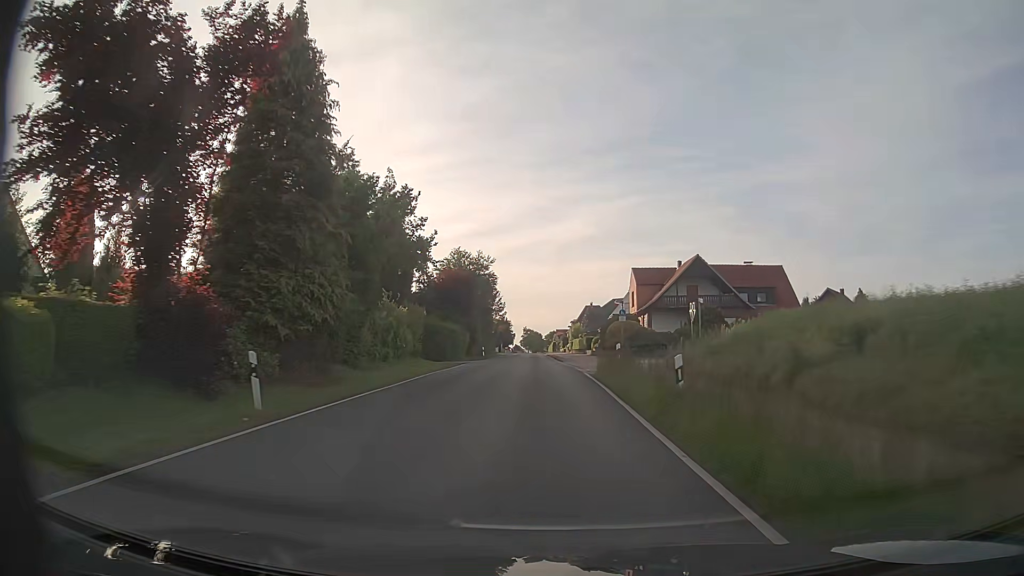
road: tertiary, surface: asphalt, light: Day
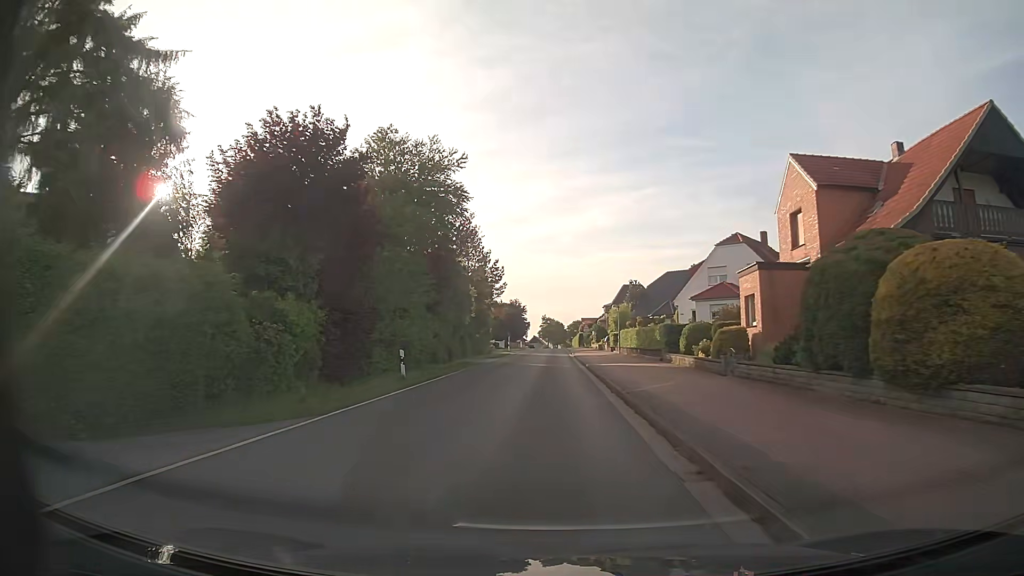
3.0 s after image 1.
(-0.4, +40.2) m; -2°
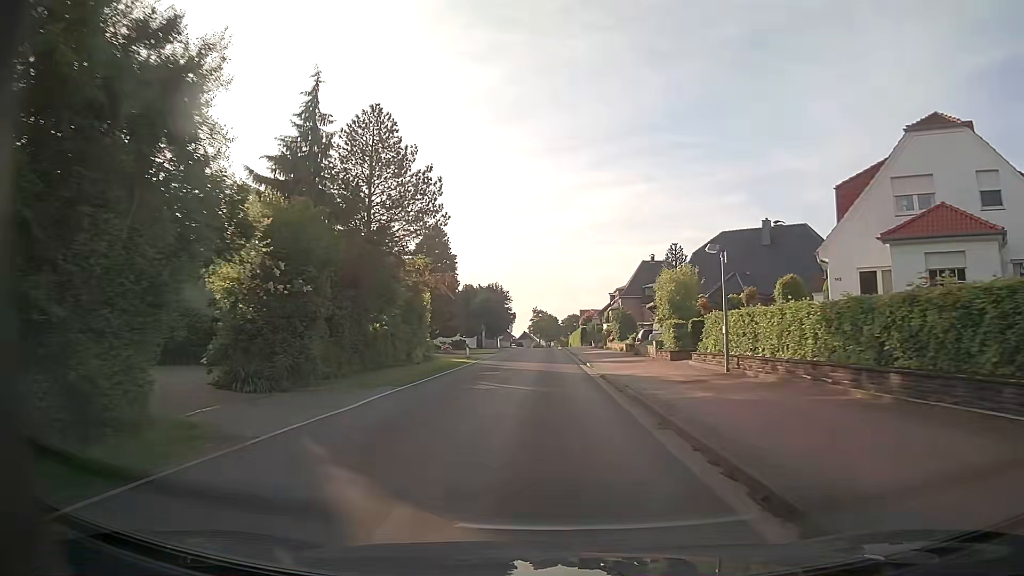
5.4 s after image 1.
(+0.1, +32.2) m; +1°
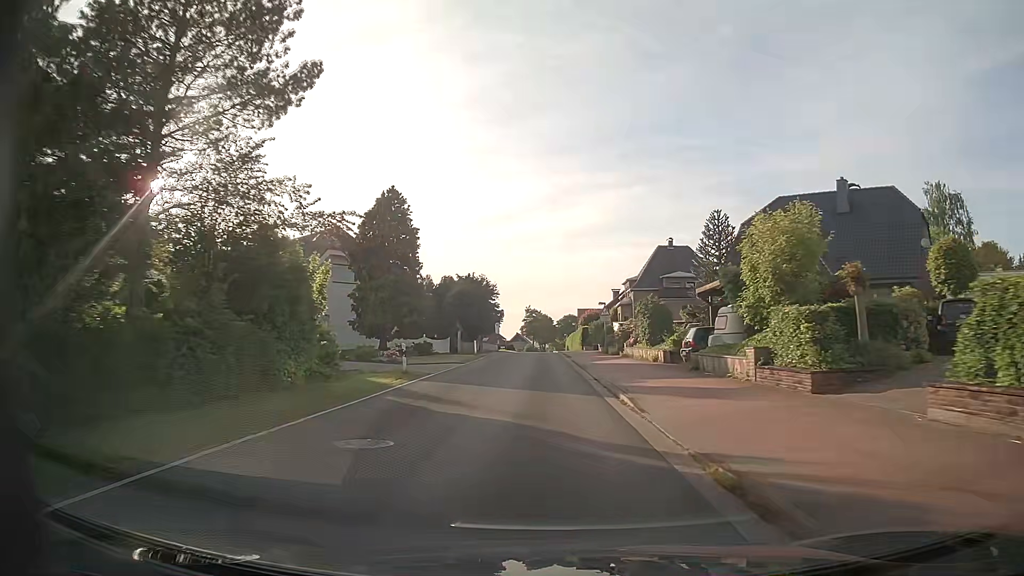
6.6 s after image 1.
(+0.1, +16.4) m; +1°
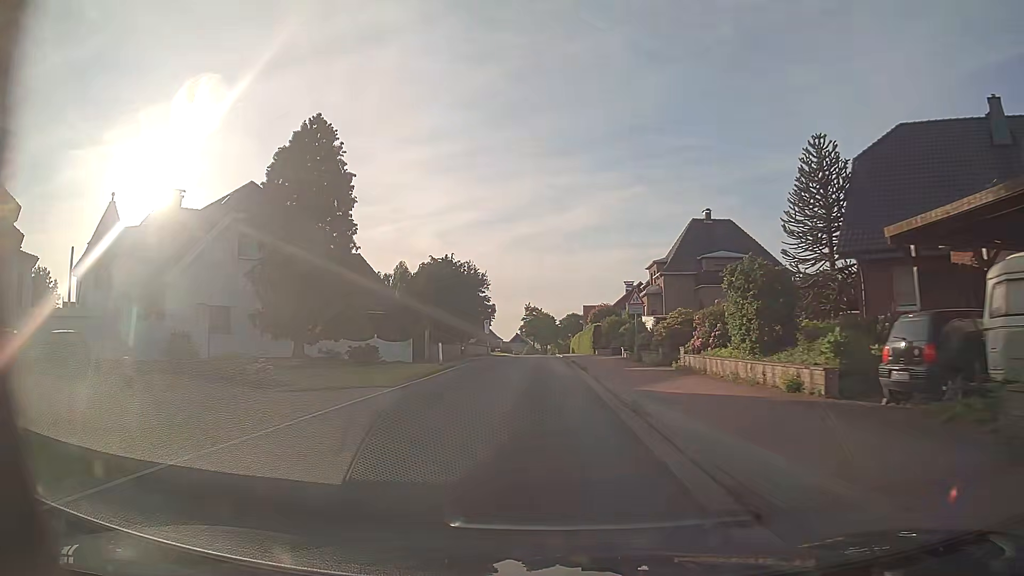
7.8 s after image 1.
(0.0, +16.4) m; -1°
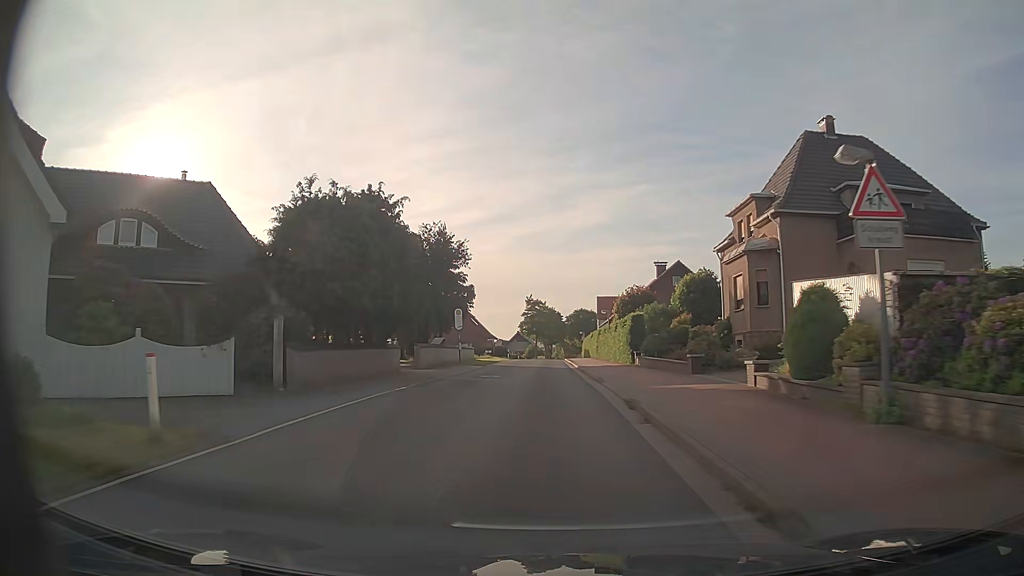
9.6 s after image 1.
(+0.1, +24.5) m; +1°
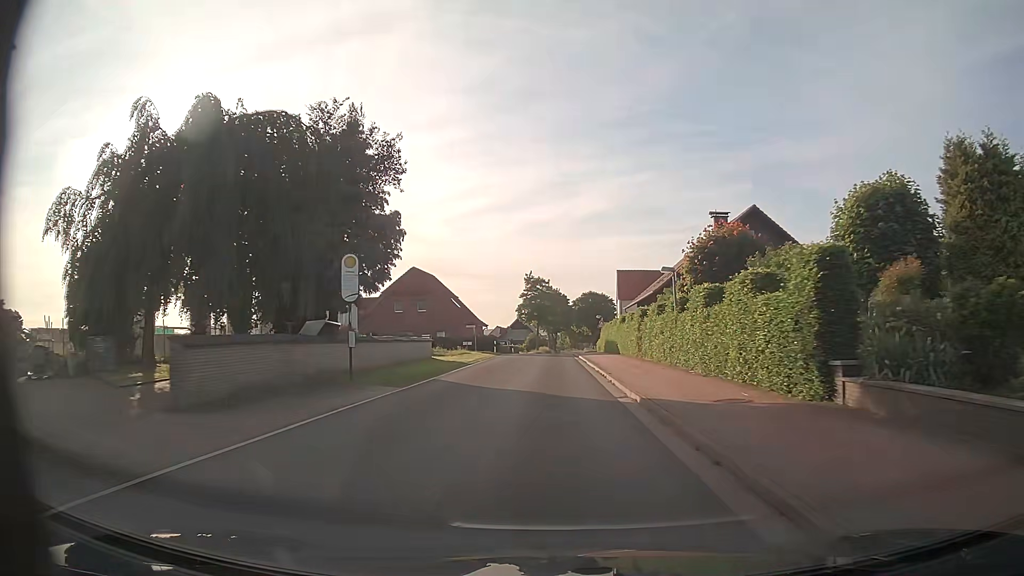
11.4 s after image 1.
(-0.3, +24.8) m; -1°
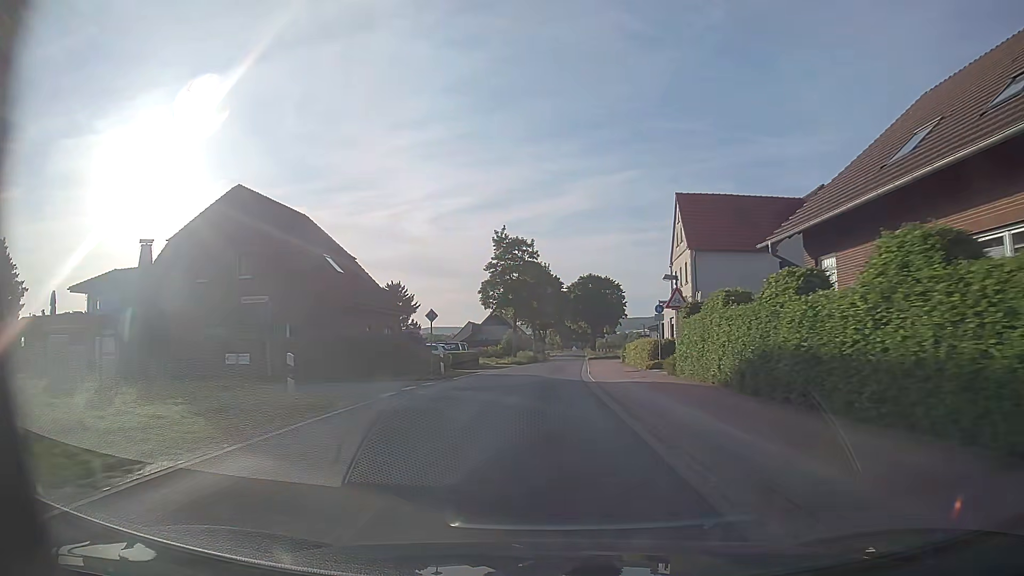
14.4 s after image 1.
(+0.5, +42.2) m; +1°
(0, +10) (0, +20) (0, +30) (+1, +40) (+1, +50) (+2, +60) (+2, +70) (+3, +80) (+4, +90) (+4, +100) m
